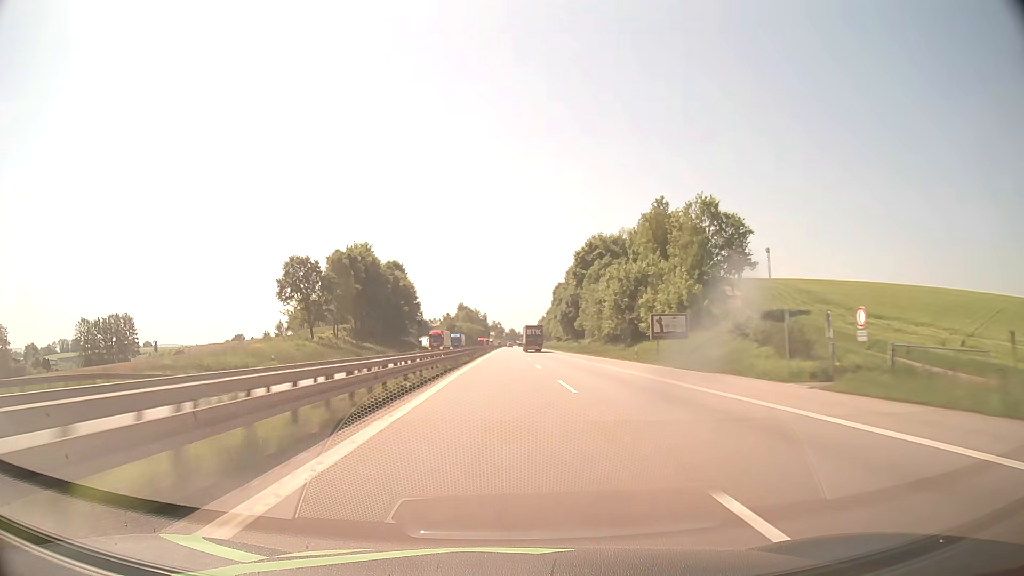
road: motorway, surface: asphalt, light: Day
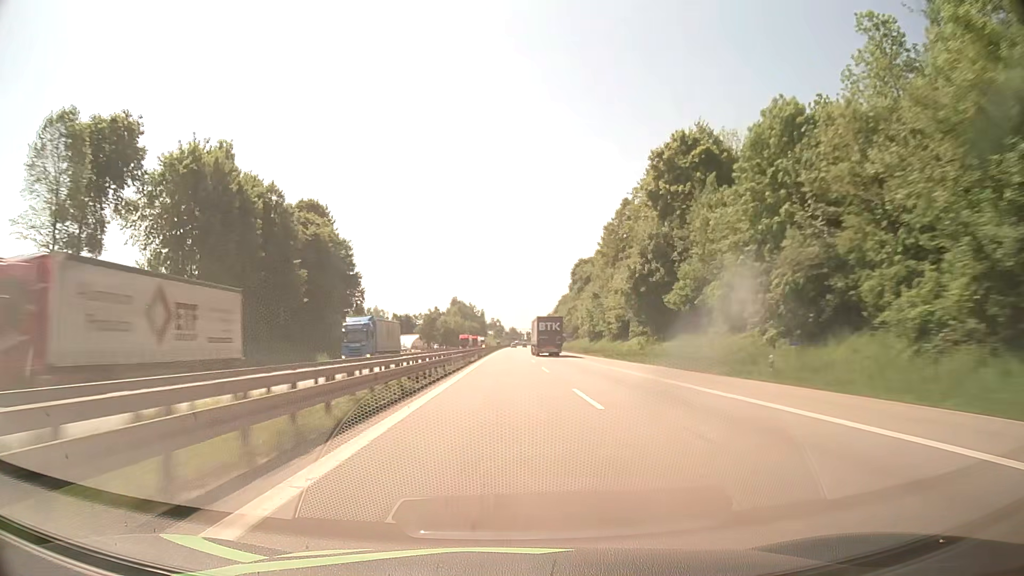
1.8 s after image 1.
(-0.1, +76.2) m; 0°
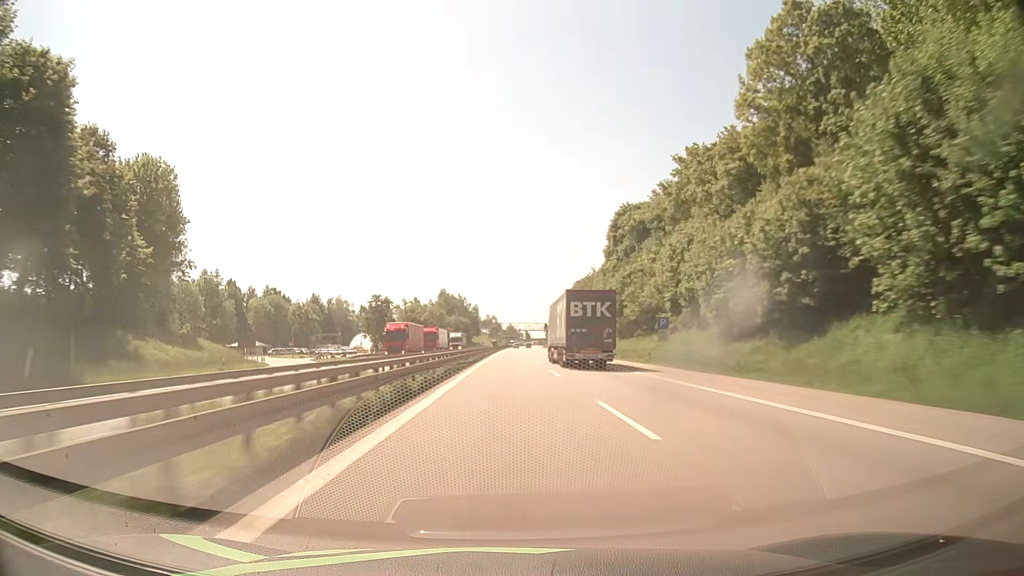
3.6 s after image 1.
(+0.1, +76.2) m; 0°
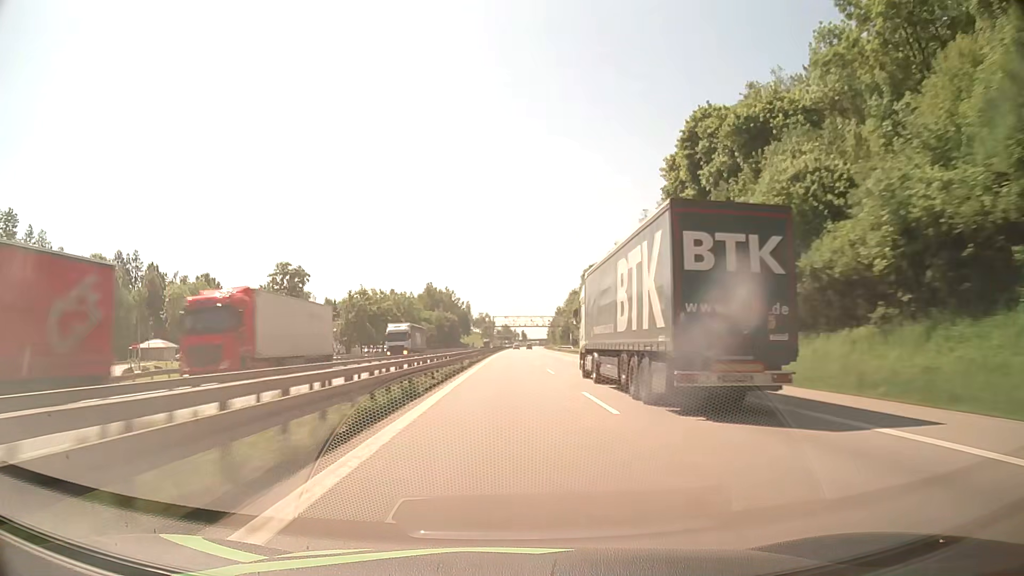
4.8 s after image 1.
(+0.2, +50.8) m; 0°
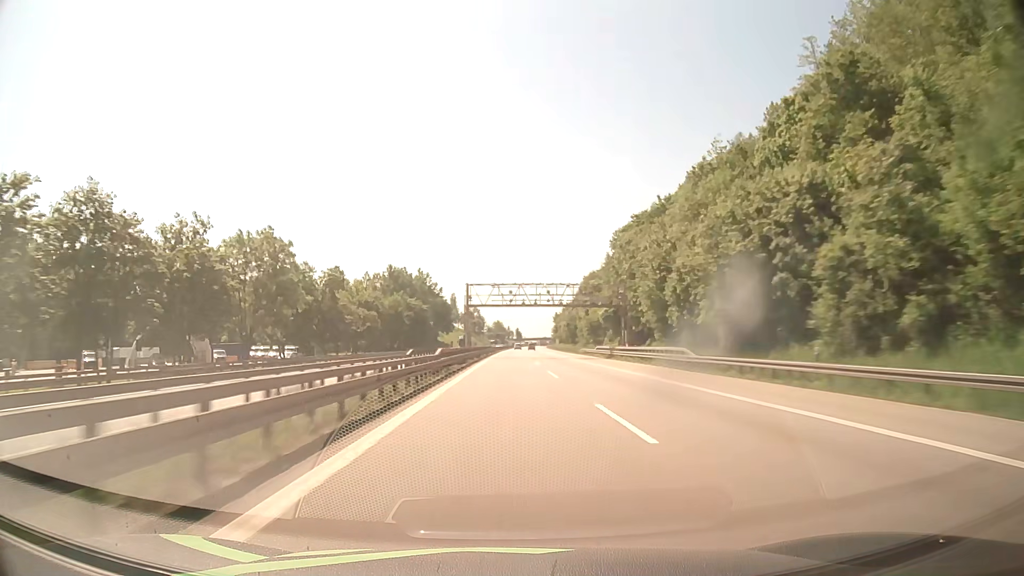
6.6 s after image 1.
(+0.7, +76.2) m; +1°
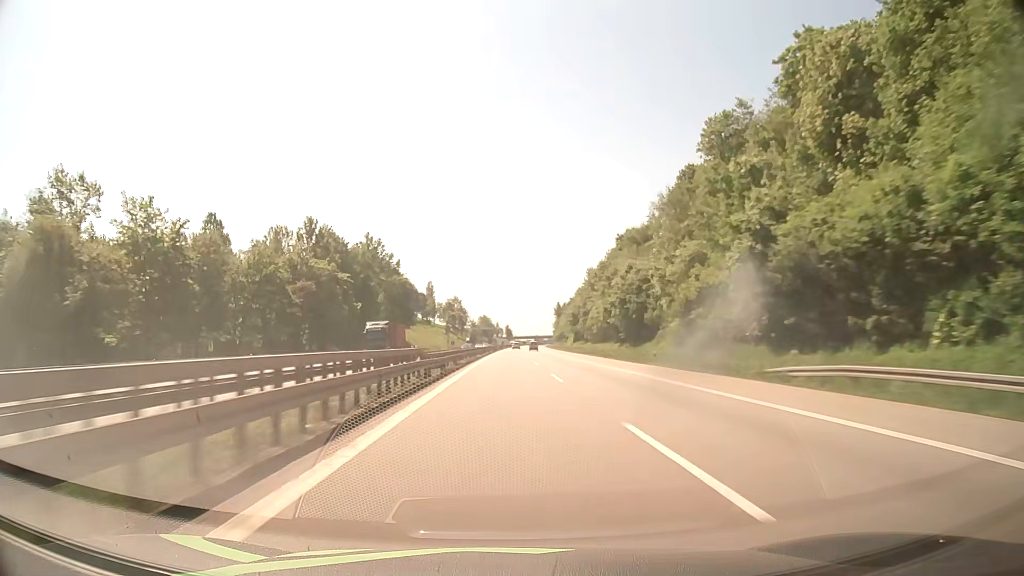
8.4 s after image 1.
(+0.4, +76.2) m; +1°
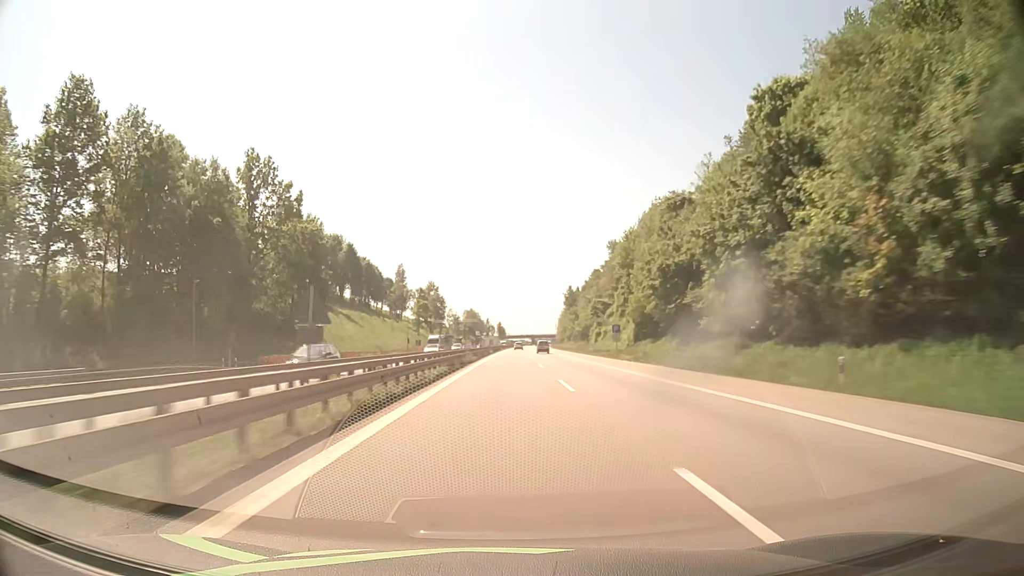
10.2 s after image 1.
(+0.6, +76.2) m; +1°
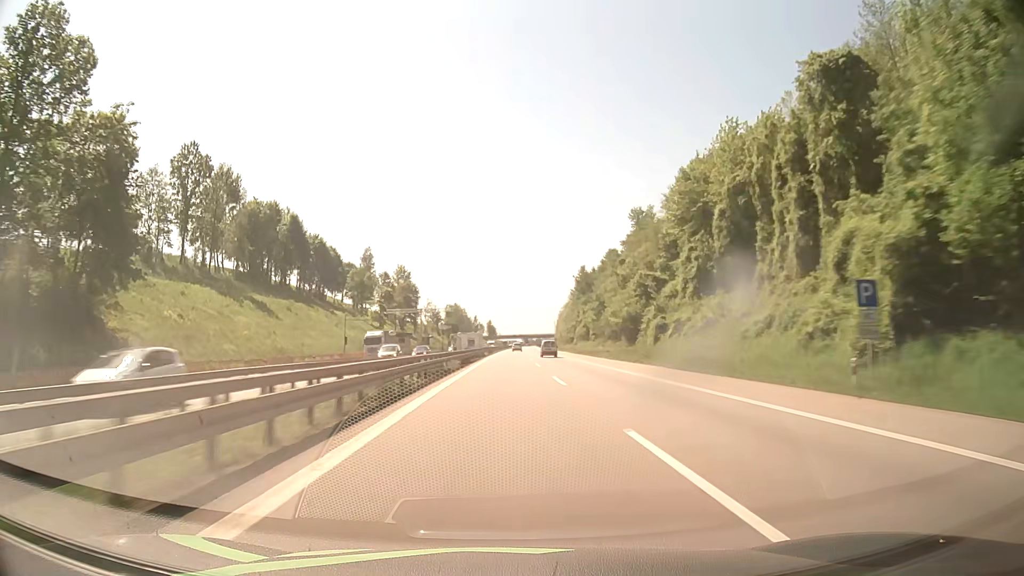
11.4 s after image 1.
(+0.3, +50.8) m; +1°
(0, +10) (0, +20) (0, +30) (0, +40) (0, +50) (0, +60) (+1, +70) (+1, +80) (+1, +90) (+1, +100) m
